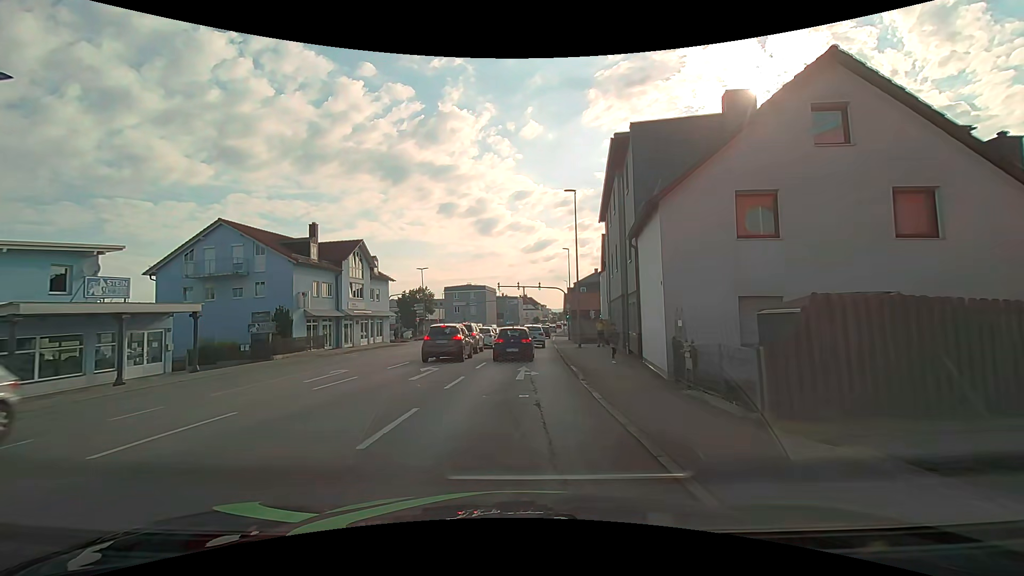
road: tertiary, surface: asphalt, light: Day
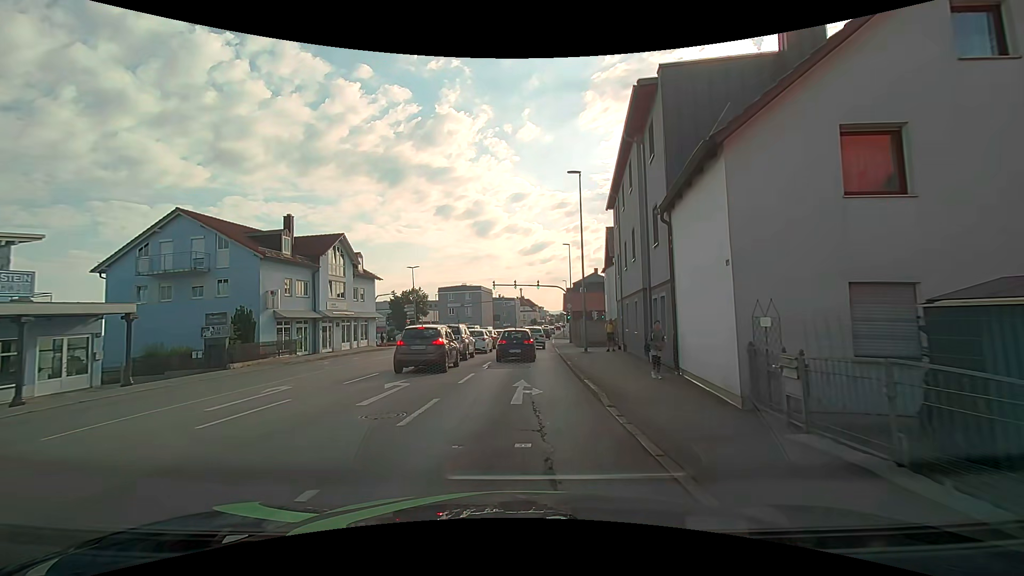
(+0.1, +4.2) m; +3°
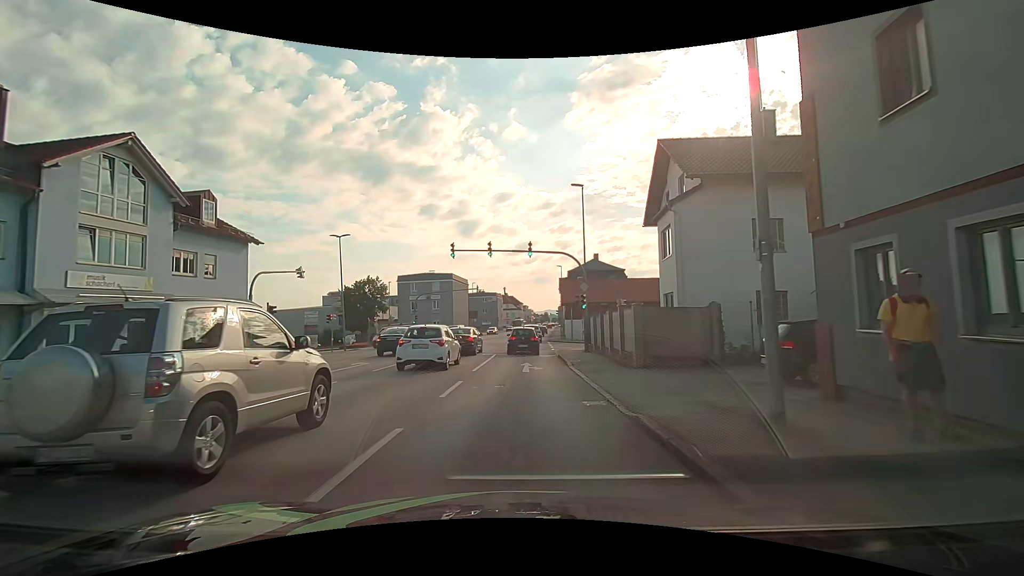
(0.0, +21.8) m; +2°
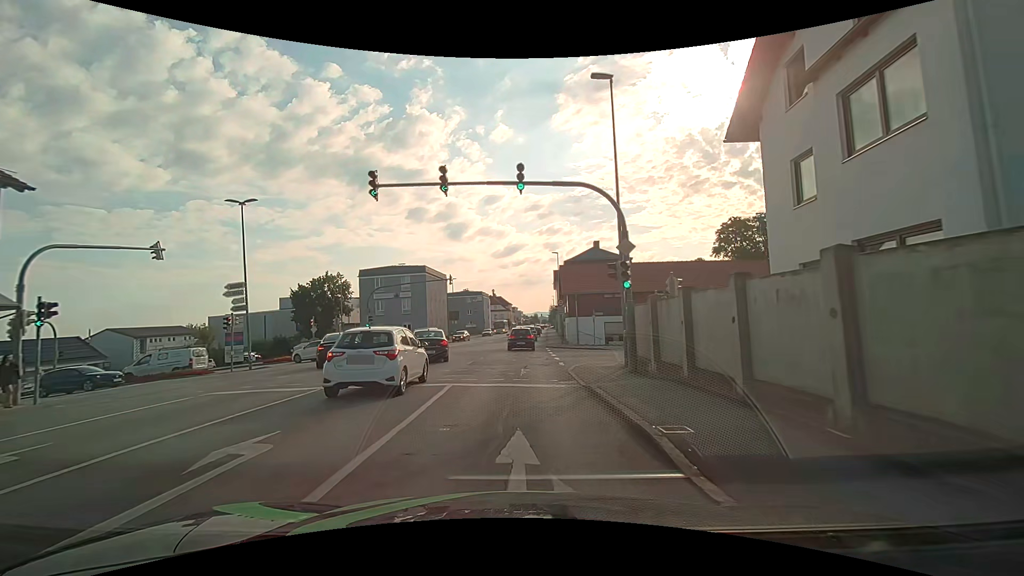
(0.0, +13.8) m; 0°
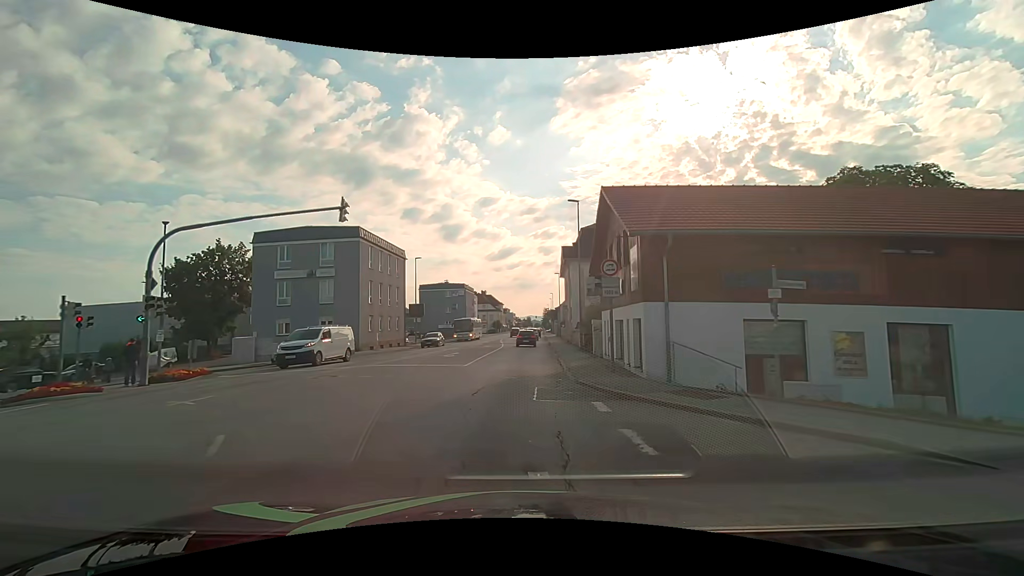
(+0.3, +25.4) m; 0°
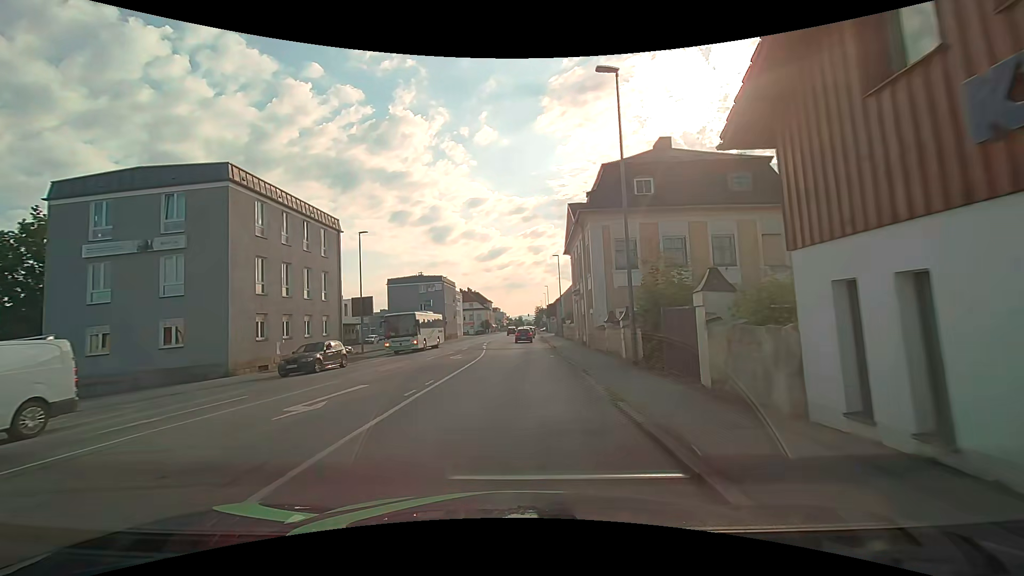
(+0.4, +17.2) m; +2°
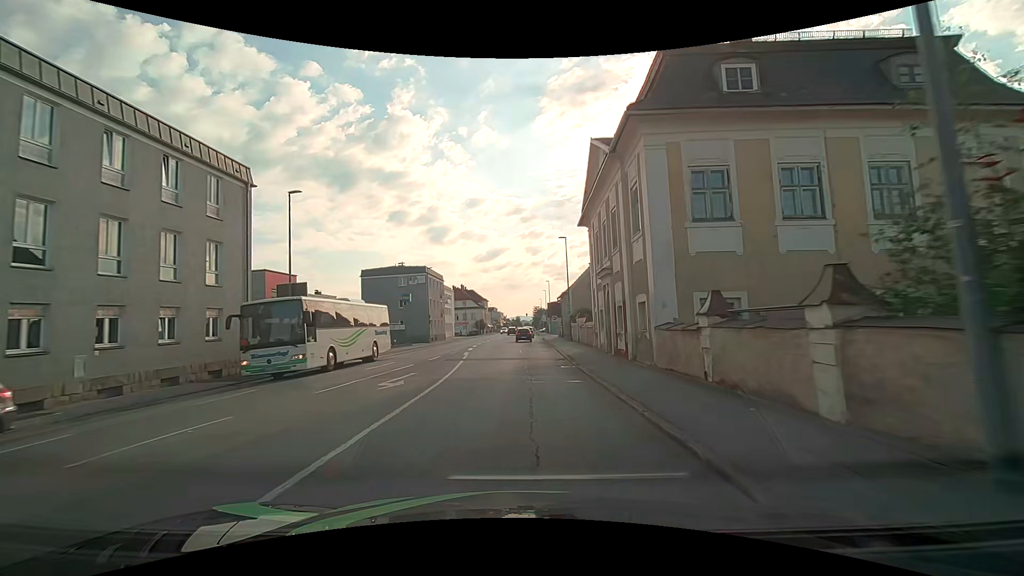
(0.0, +12.5) m; 0°
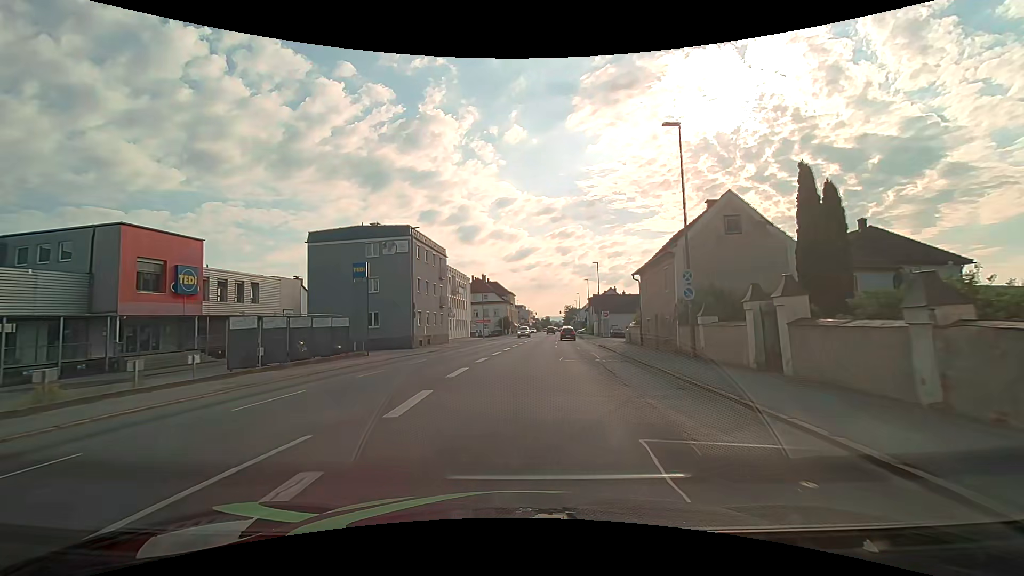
(-0.6, +27.1) m; -2°
(0, +10) (0, +20) (0, +30) (+1, +40) (+2, +50) (+2, +60) (+3, +70) (+4, +80) (+5, +90) (+5, +100) m
